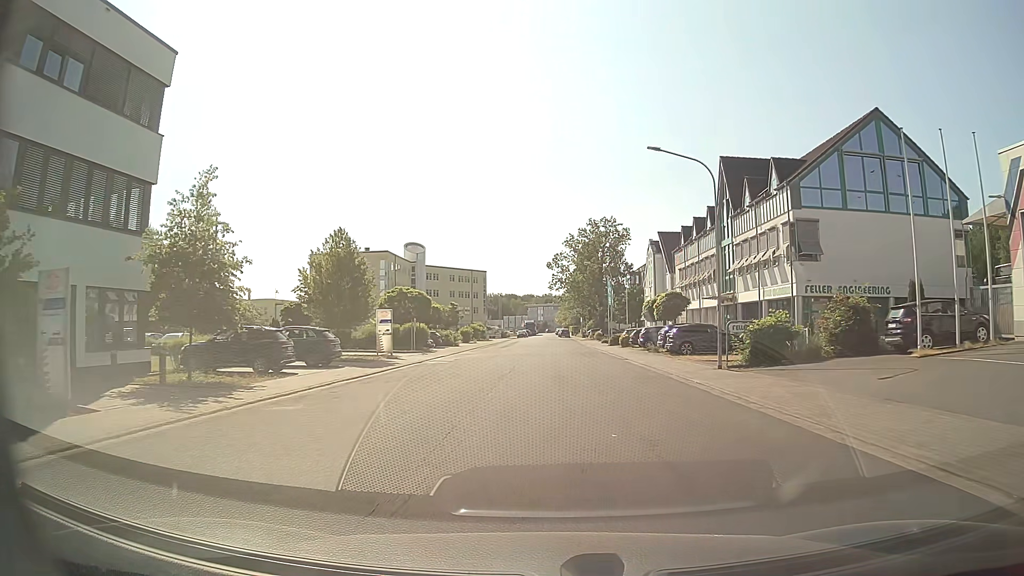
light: Day
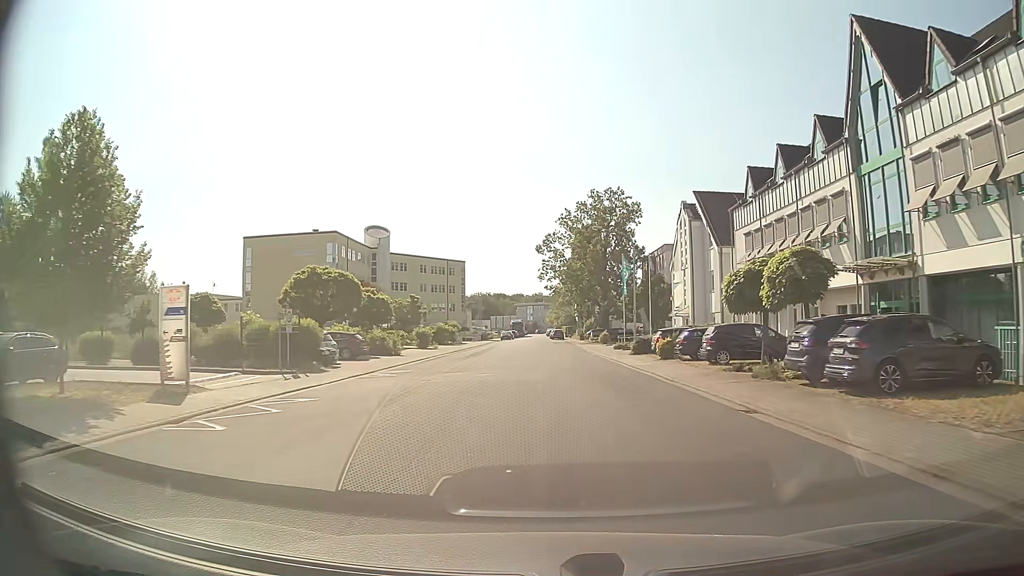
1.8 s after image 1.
(+0.1, +22.2) m; +1°
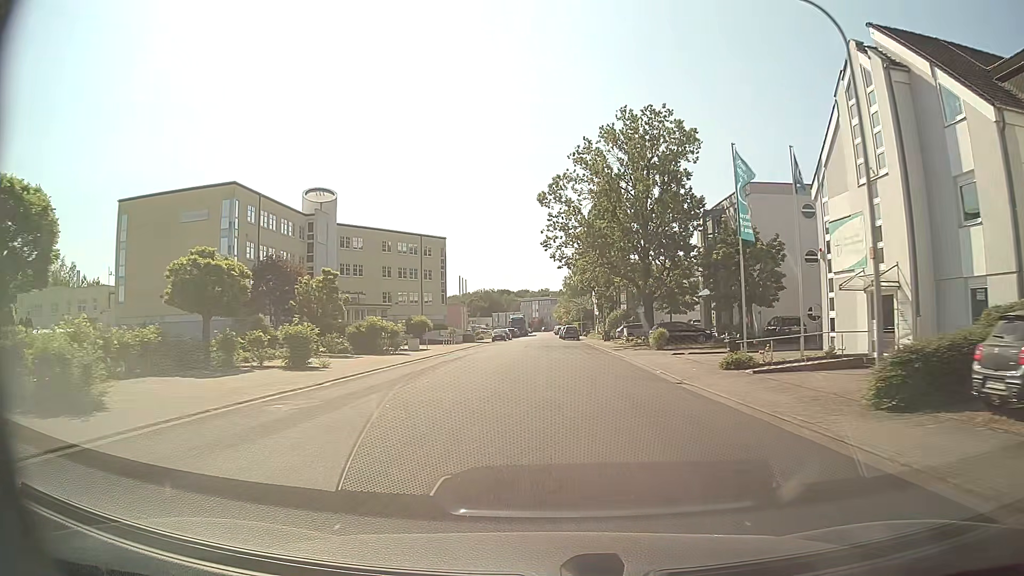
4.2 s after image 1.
(0.0, +30.3) m; -1°
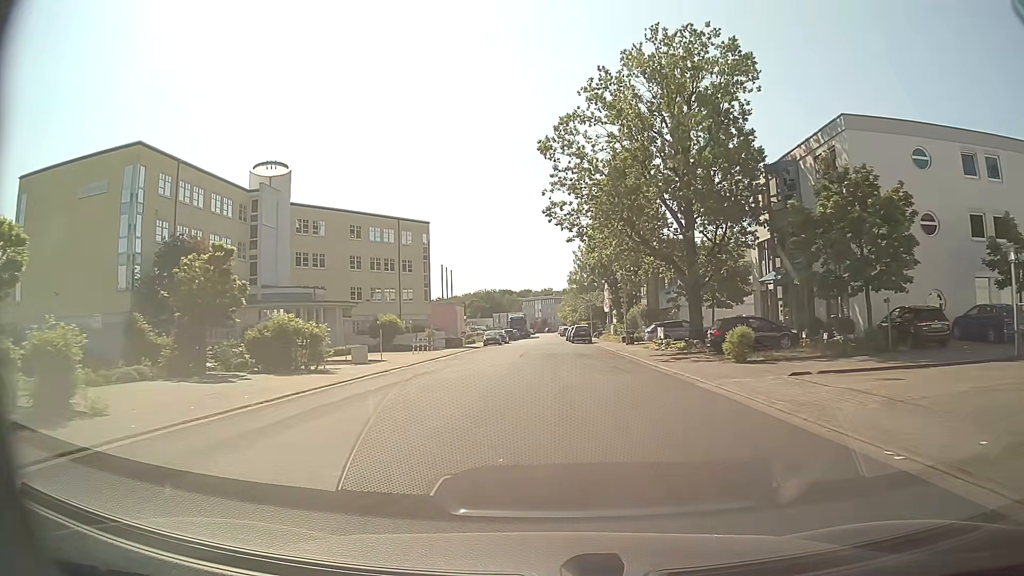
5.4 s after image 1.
(0.0, +15.3) m; 0°
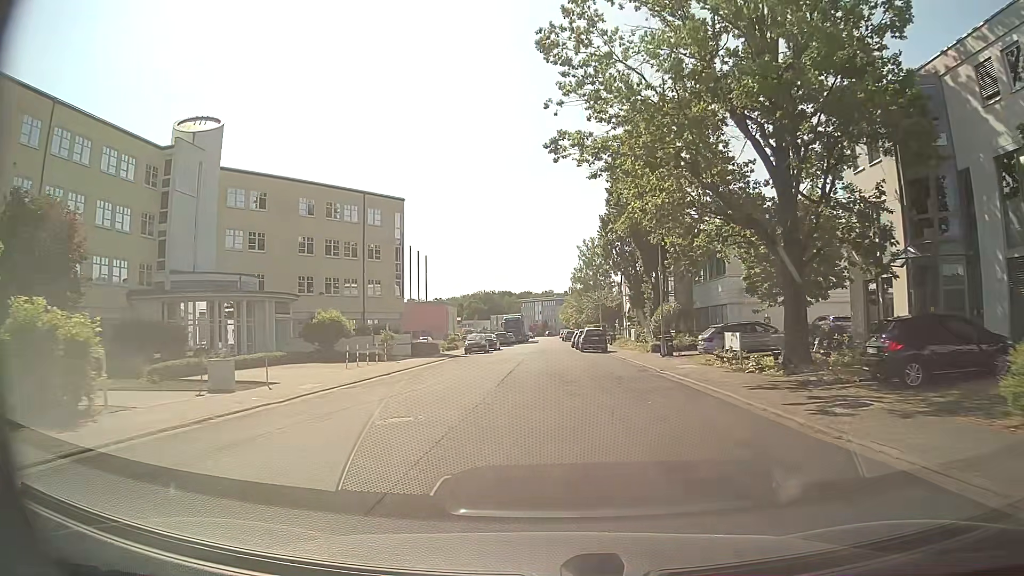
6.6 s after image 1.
(-0.1, +15.2) m; 0°
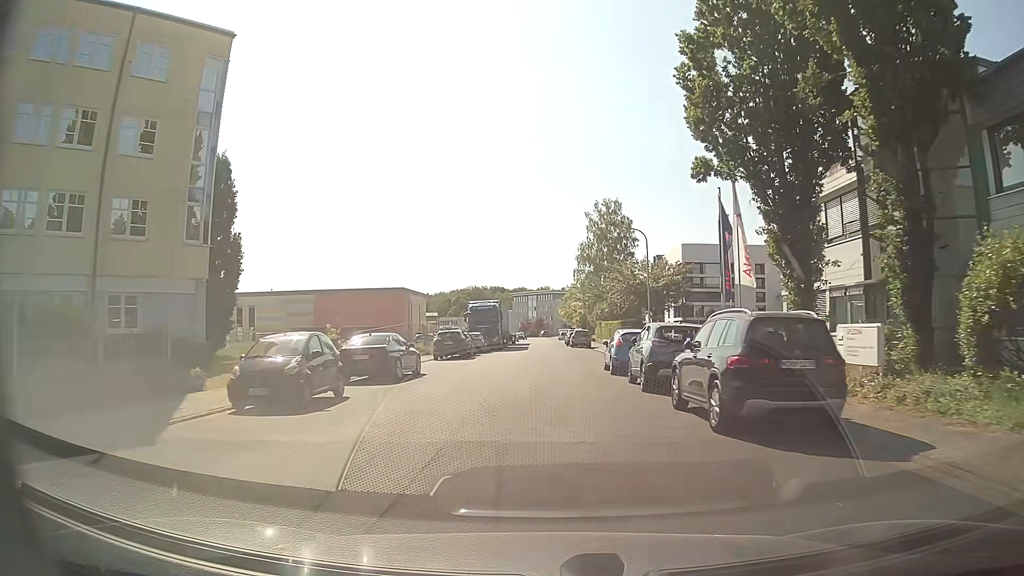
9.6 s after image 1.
(+0.1, +37.4) m; +1°
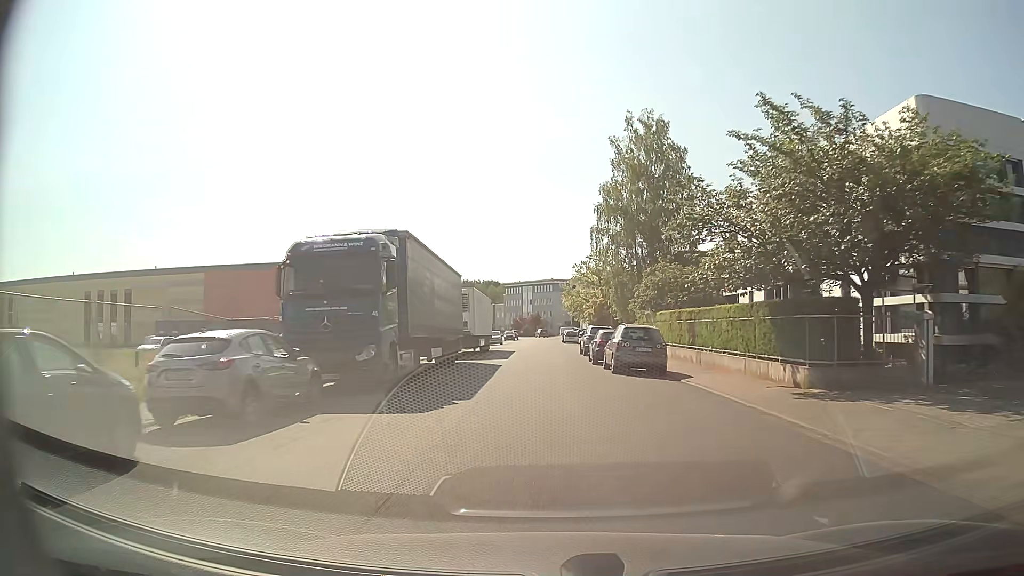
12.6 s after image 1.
(-0.2, +37.4) m; 0°
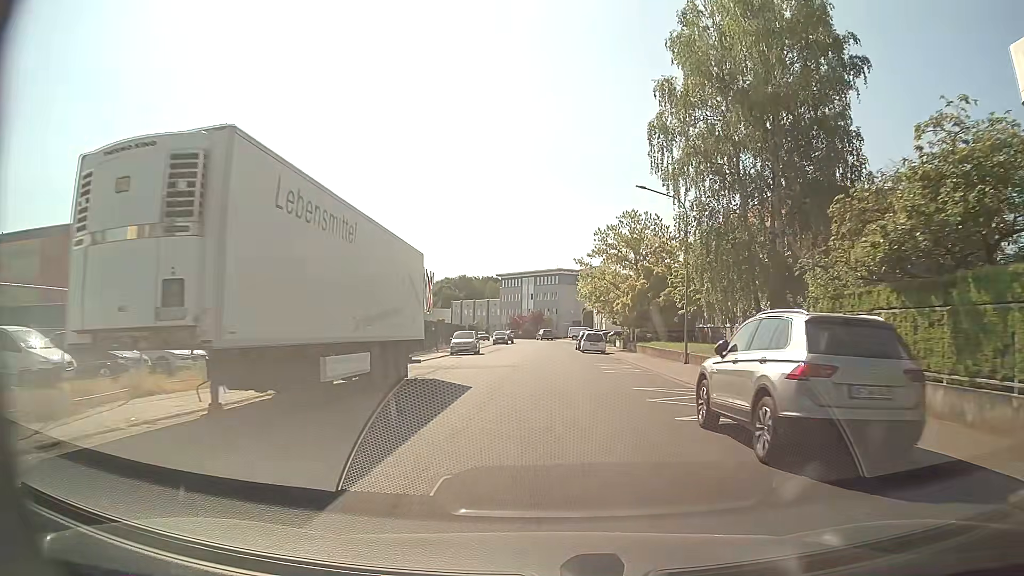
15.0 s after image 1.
(-0.2, +29.7) m; 0°
(0, +10) (0, +20) (0, +30) (0, +40) (0, +50) (0, +60) (+1, +70) (0, +80) (-1, +90) (-2, +100) m
